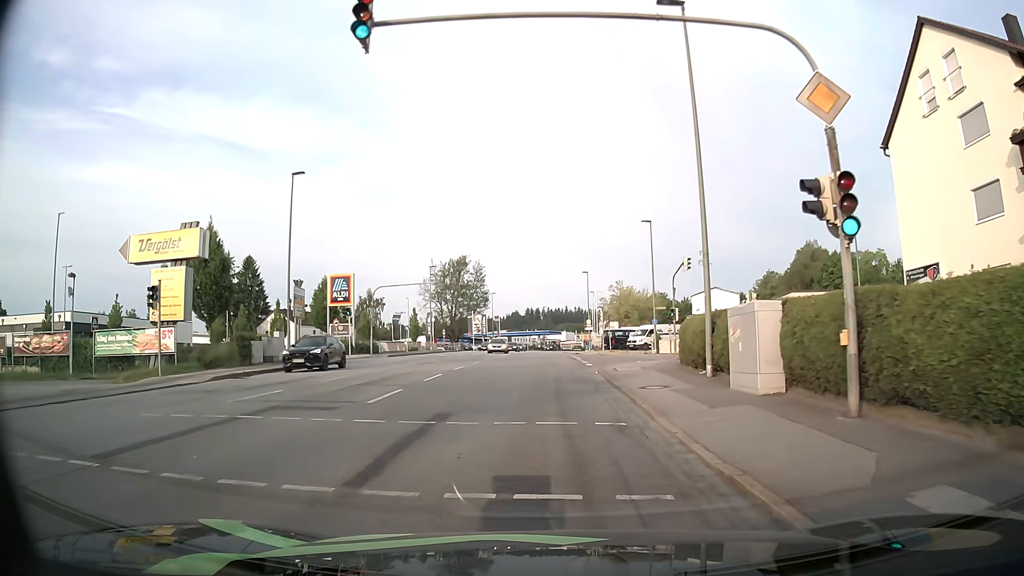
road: tertiary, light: Day
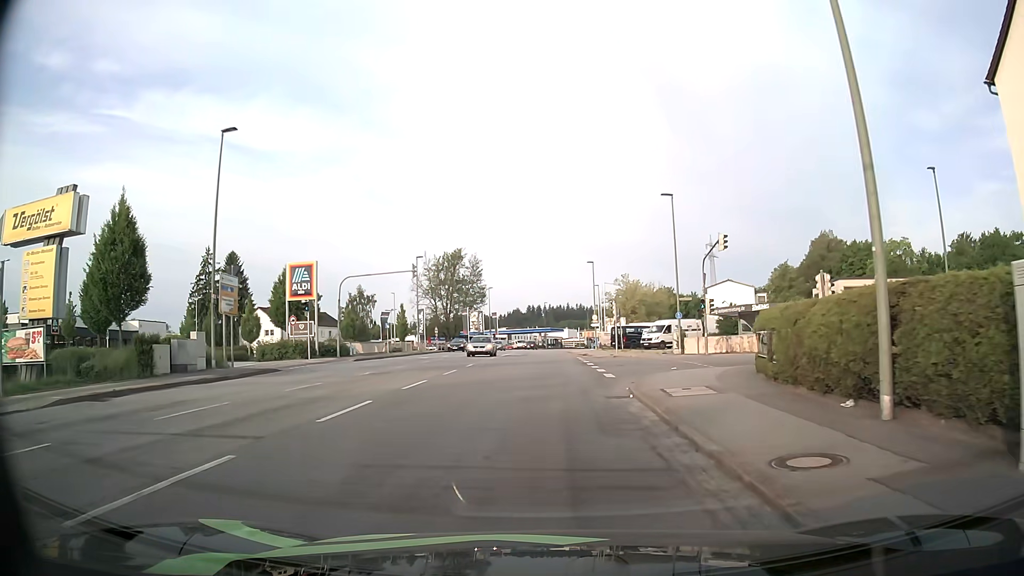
(-0.1, +9.1) m; -1°
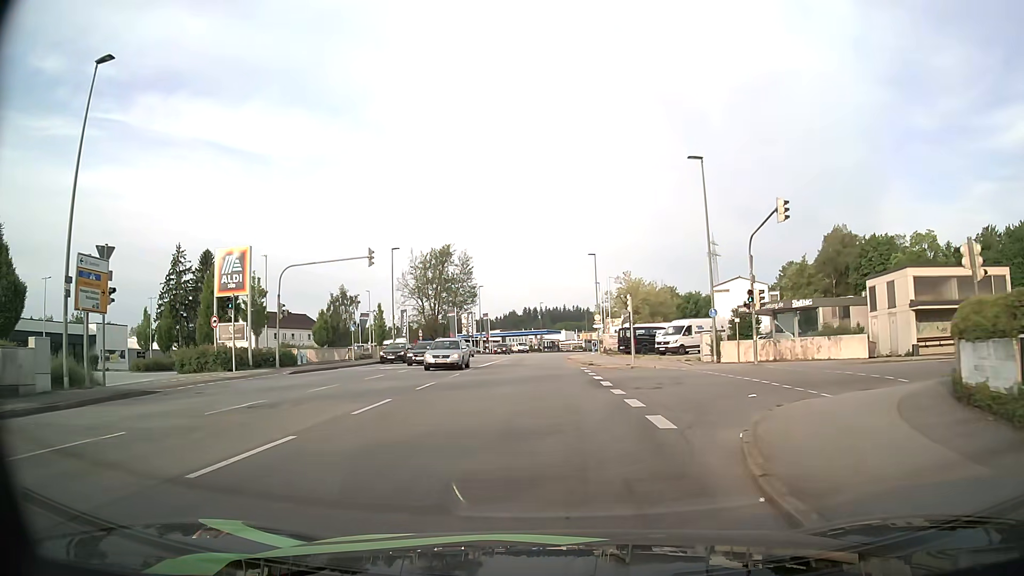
(+0.1, +10.0) m; +1°
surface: asphalt
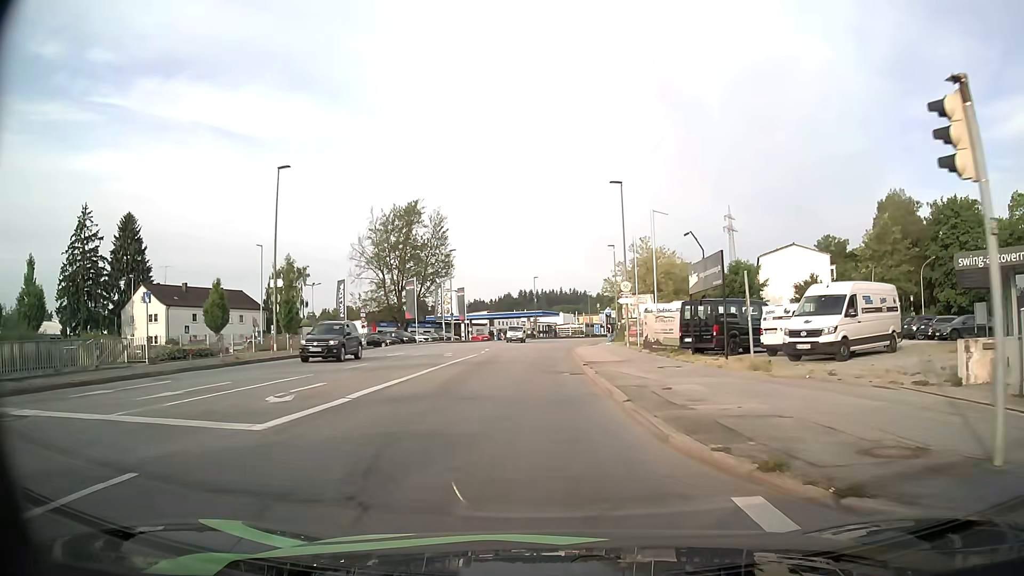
(+0.1, +27.5) m; +1°
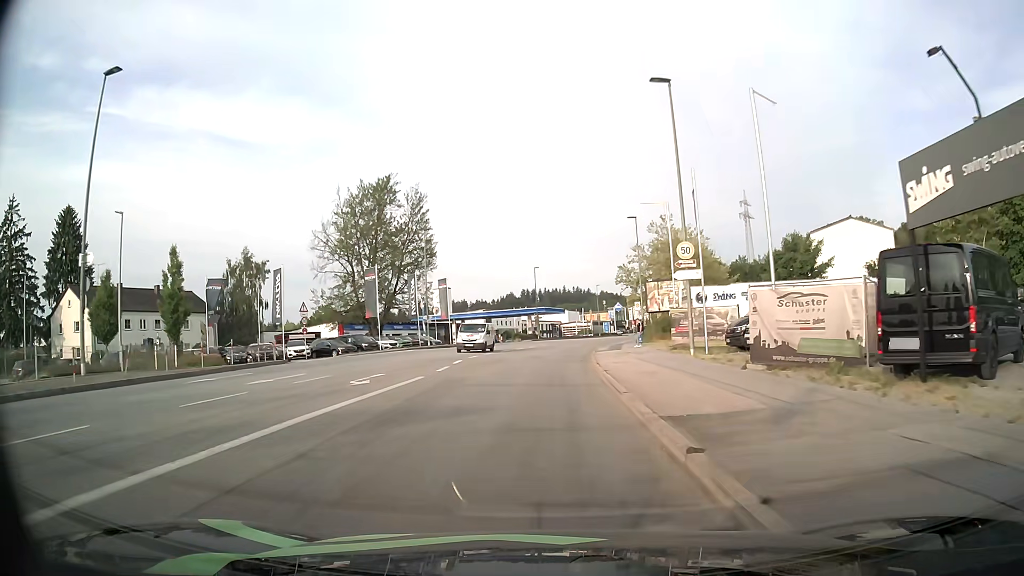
(-0.1, +17.2) m; 0°
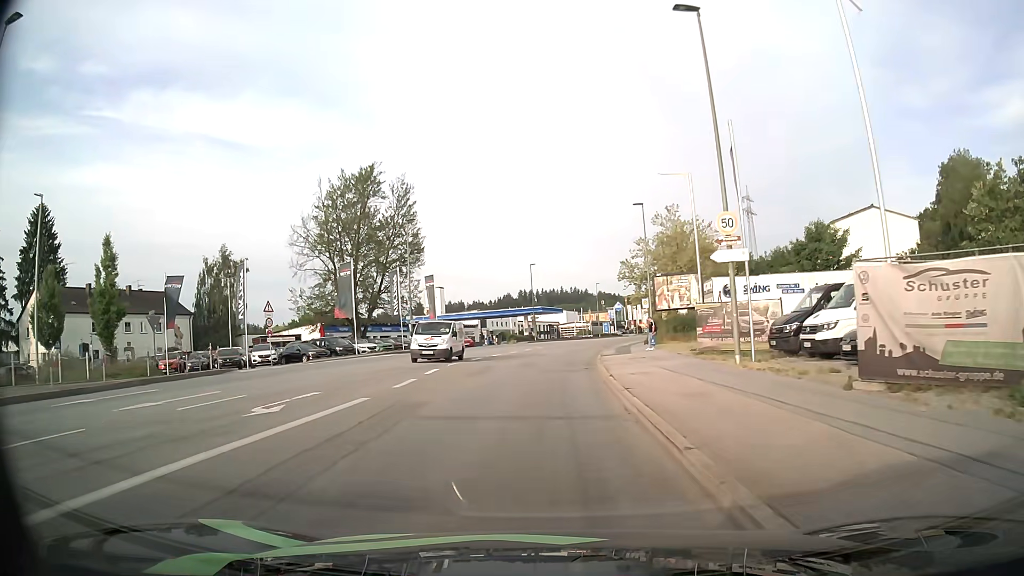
(0.0, +6.1) m; 0°
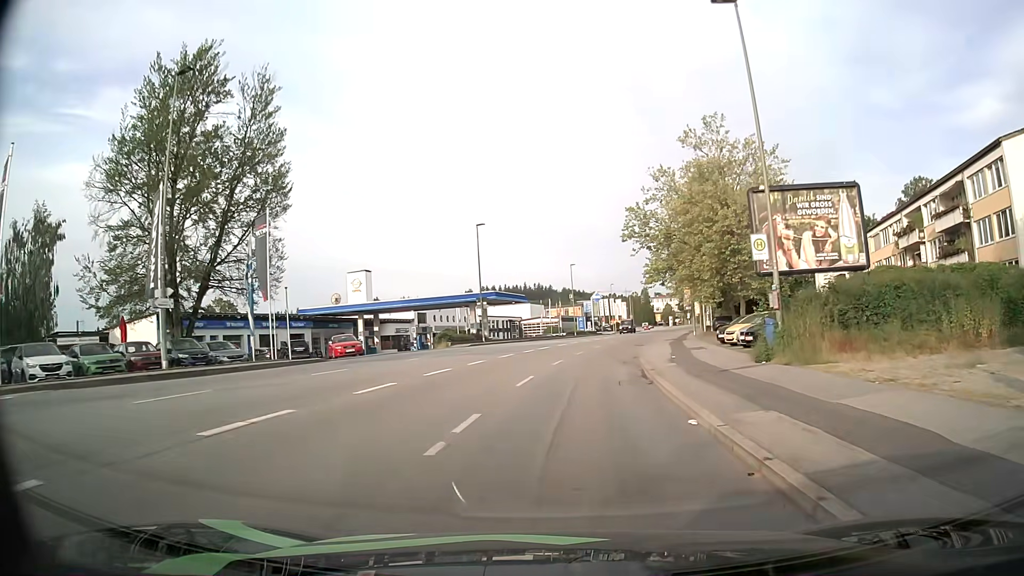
(+0.6, +32.4) m; +3°
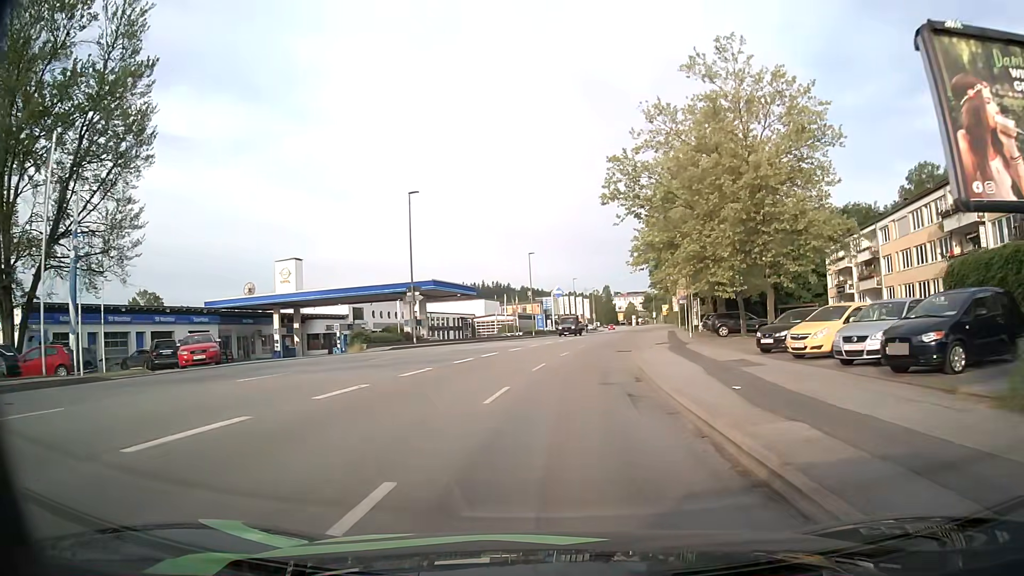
(+0.5, +13.4) m; +4°
(0, +10) (+1, +20) (+2, +30) (+3, +40) (+5, +50) (+6, +60) (+8, +69) (+10, +79) (+12, +89) (+14, +99) m
